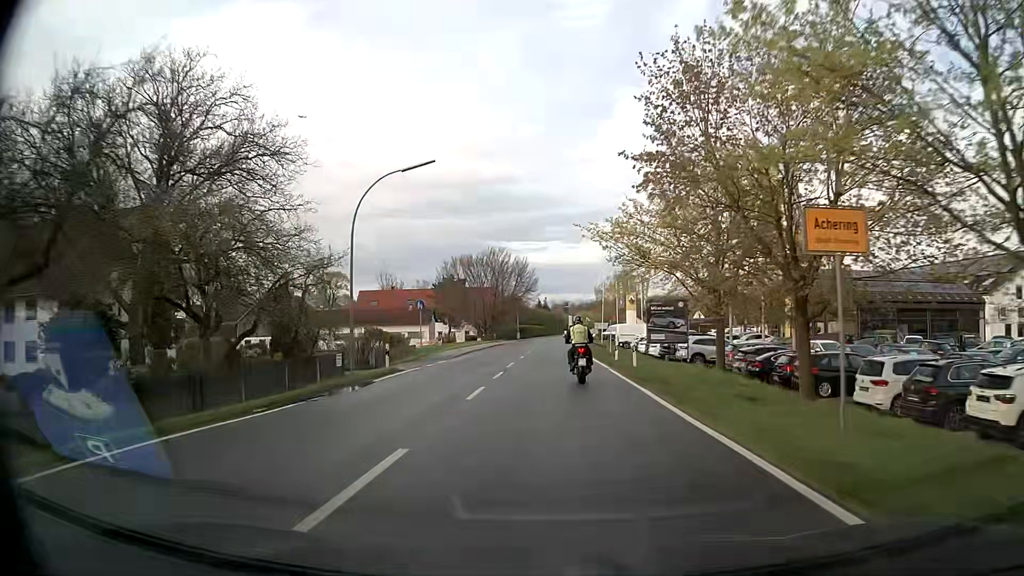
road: secondary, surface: asphalt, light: Day
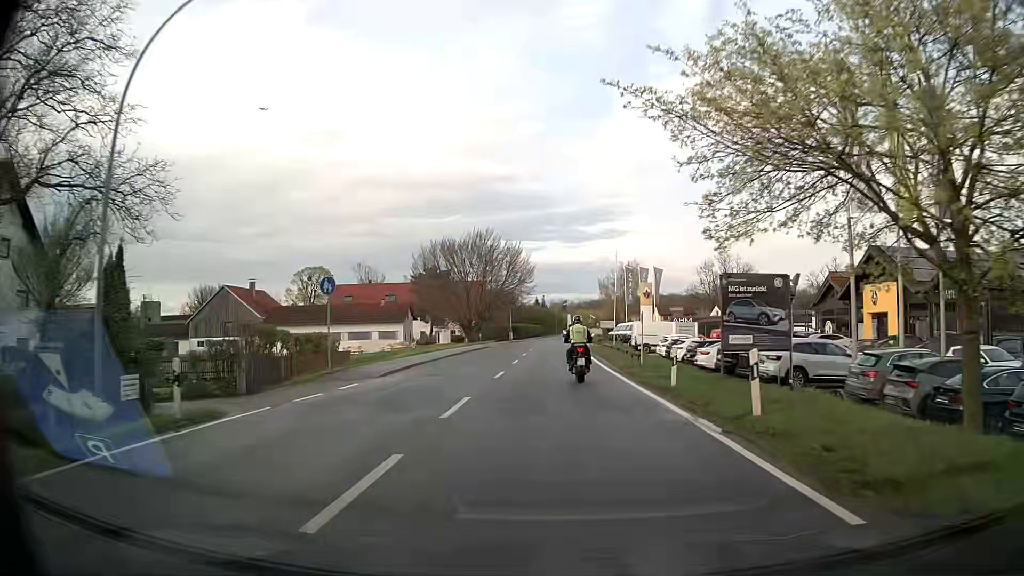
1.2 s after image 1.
(0.0, +15.2) m; 0°
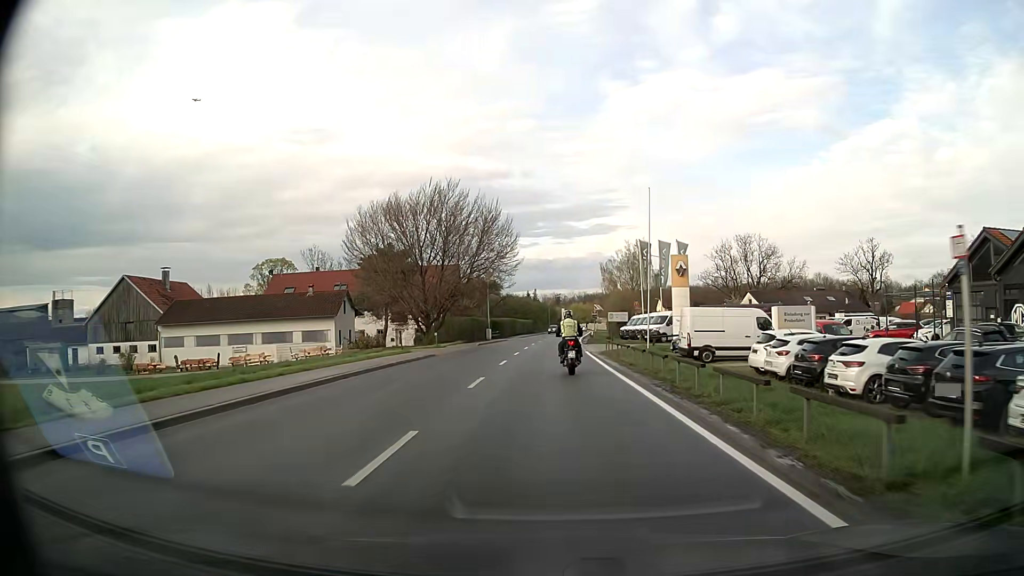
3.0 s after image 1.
(+0.3, +22.8) m; +1°
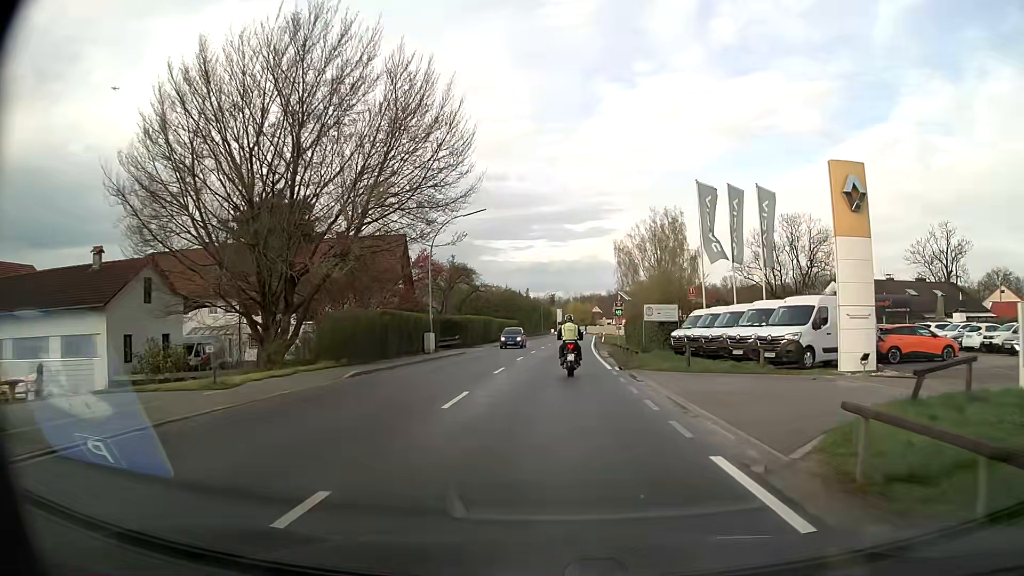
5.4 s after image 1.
(+0.1, +30.2) m; +1°
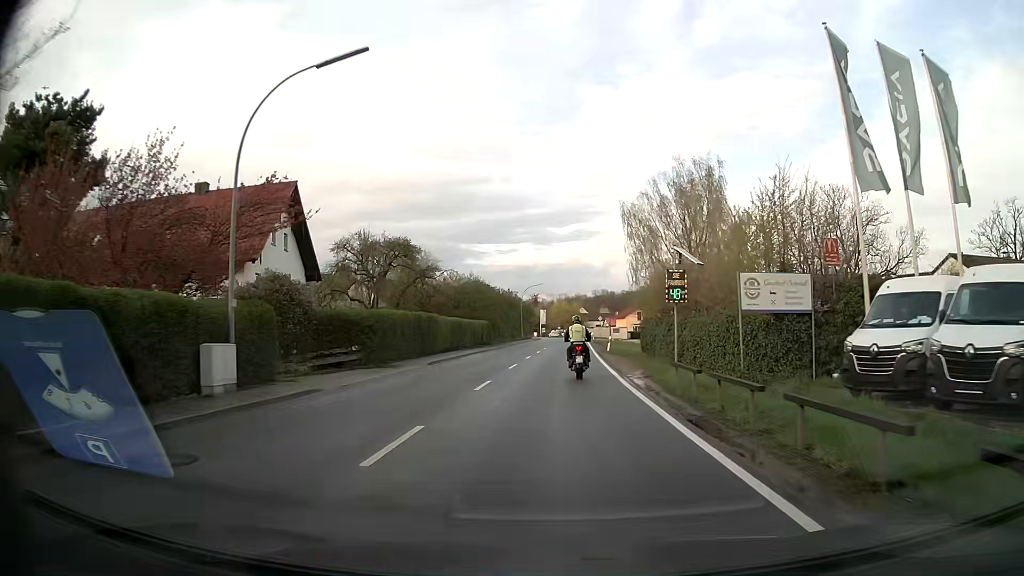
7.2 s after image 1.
(+0.2, +22.9) m; +2°
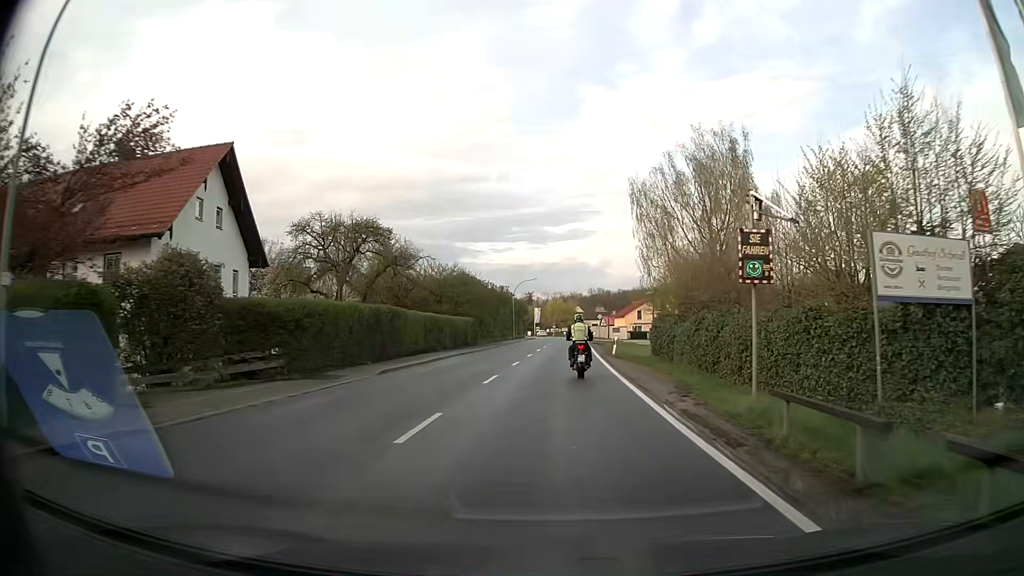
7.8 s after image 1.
(0.0, +7.7) m; 0°
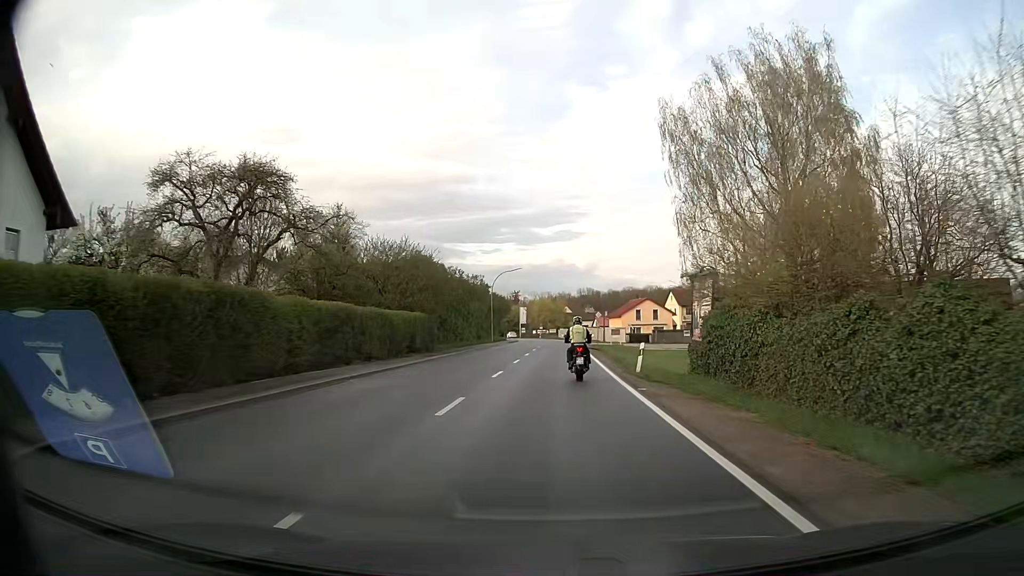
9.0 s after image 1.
(+0.1, +15.3) m; +1°
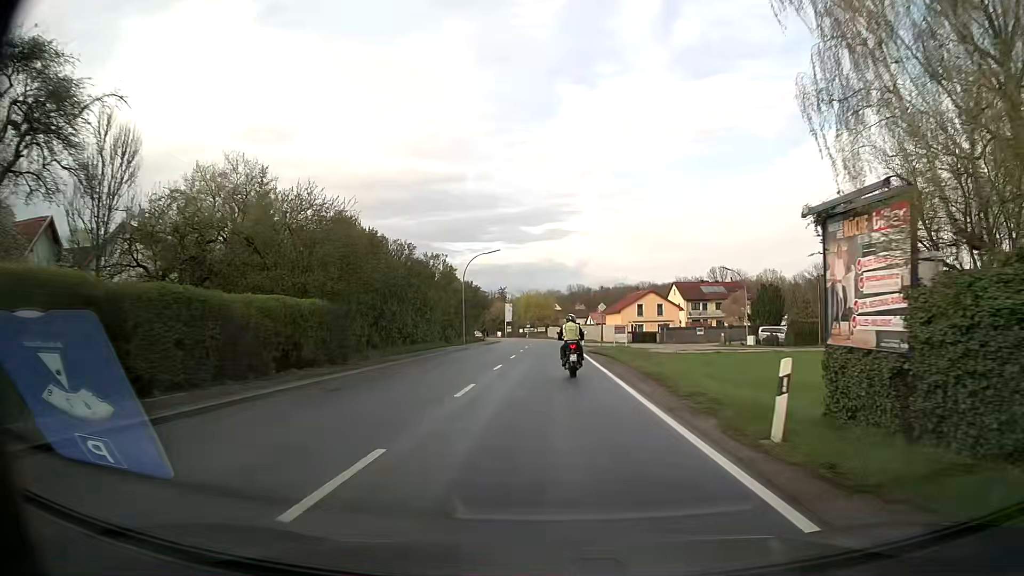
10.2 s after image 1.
(+0.2, +15.2) m; +1°
(0, +10) (0, +20) (0, +30) (0, +40) (0, +50) (0, +60) (0, +70) (0, +80) (-1, +90) (-2, +100) m
